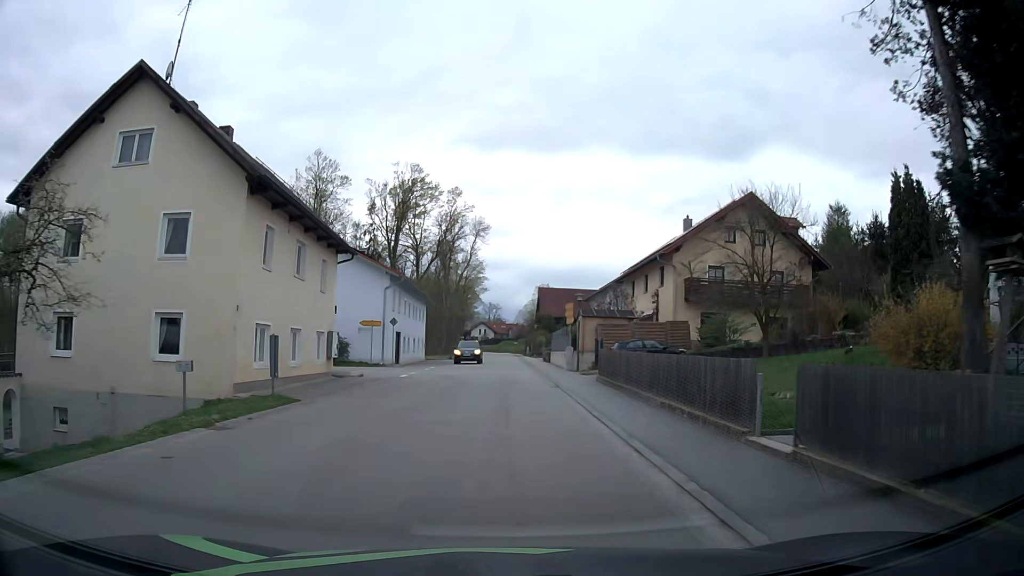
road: tertiary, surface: asphalt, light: Day
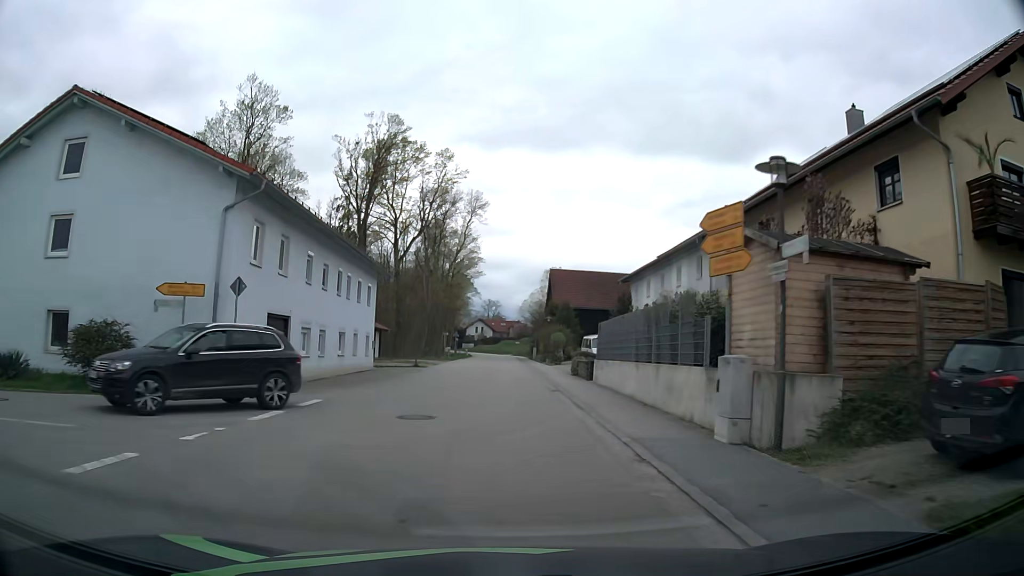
(+0.1, +25.9) m; 0°
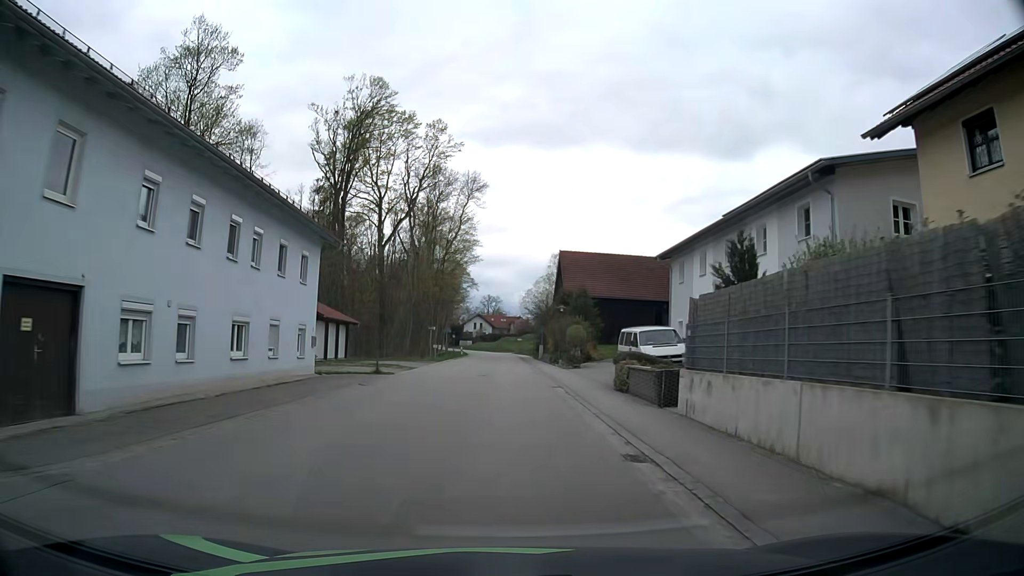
(0.0, +13.0) m; 0°
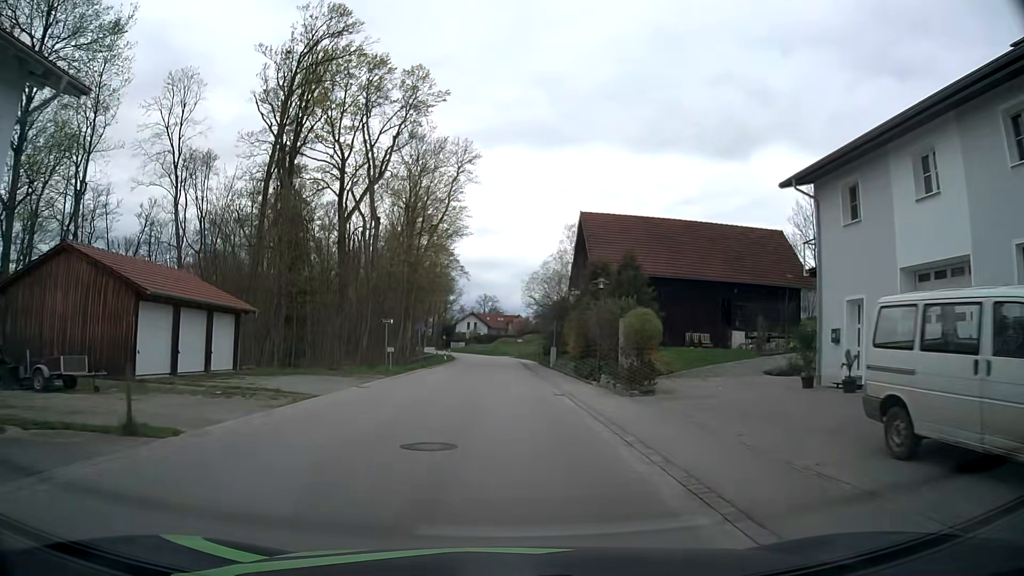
(+0.1, +19.8) m; 0°
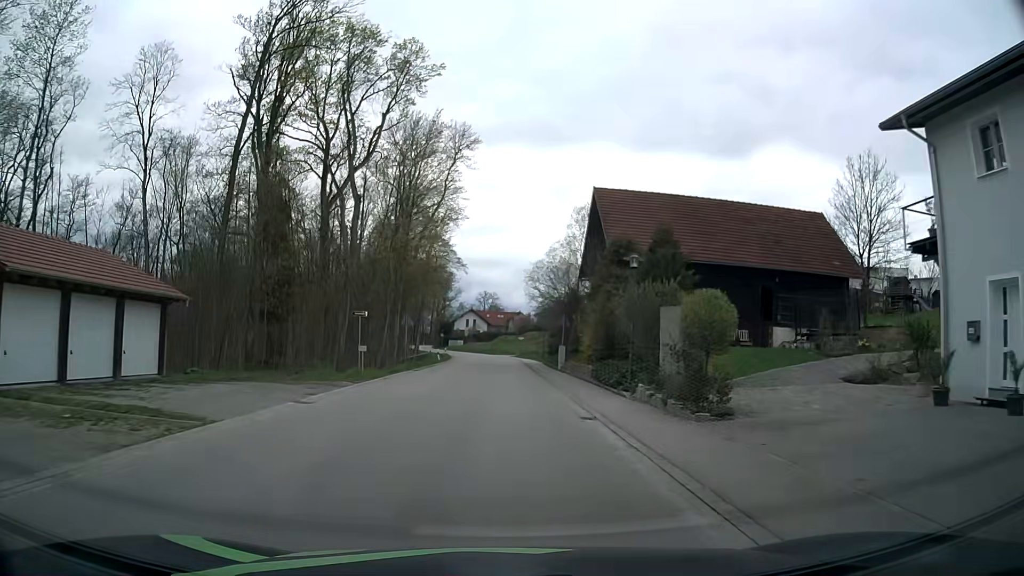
(0.0, +6.7) m; 0°
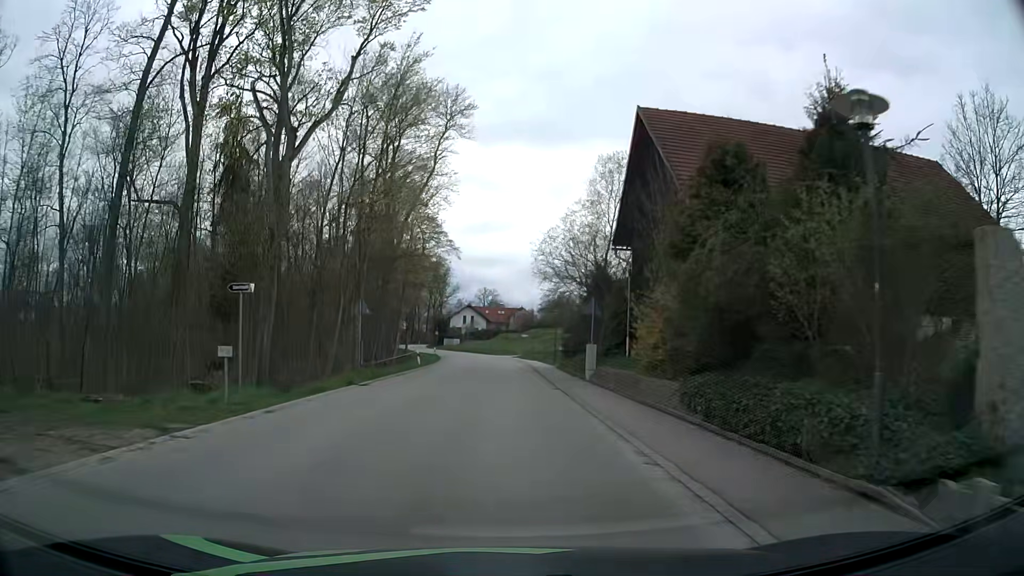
(0.0, +13.4) m; 0°
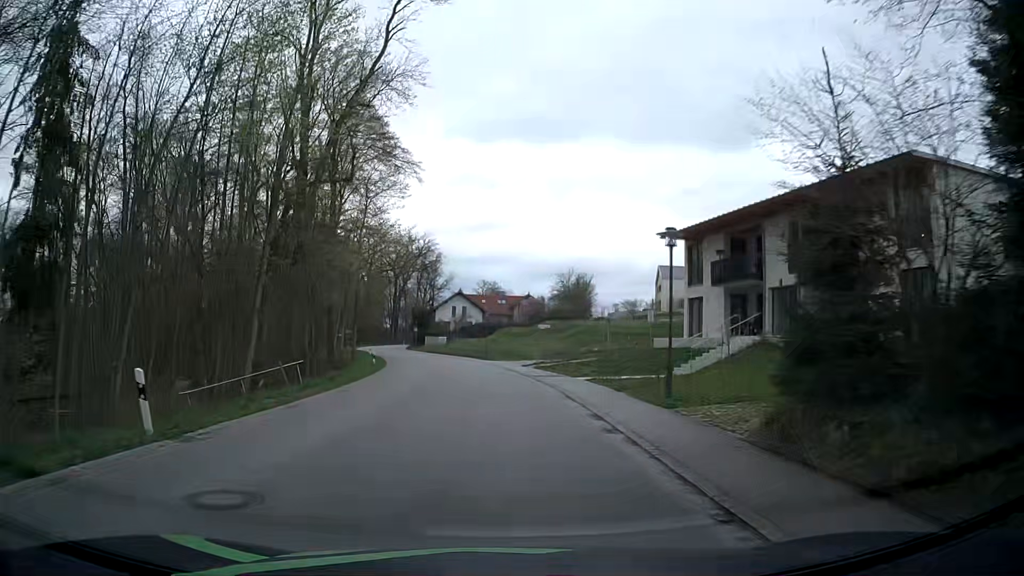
(-0.3, +33.3) m; 0°
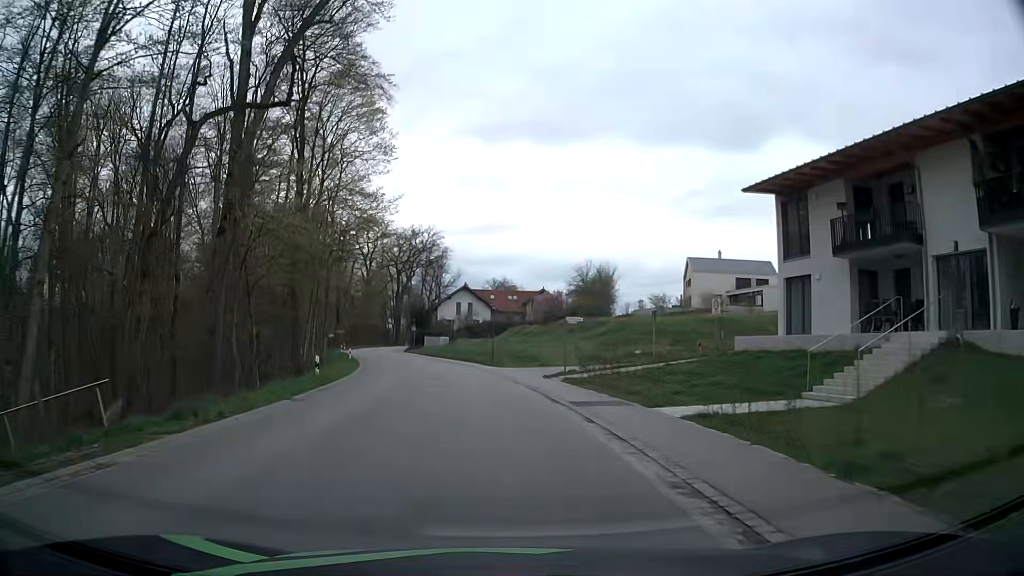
(-0.2, +12.8) m; 0°
(0, +10) (-1, +20) (-2, +30) (-4, +40) (-7, +49) (-9, +59) (-12, +69) (-15, +78) (-17, +88) (-19, +98) m
